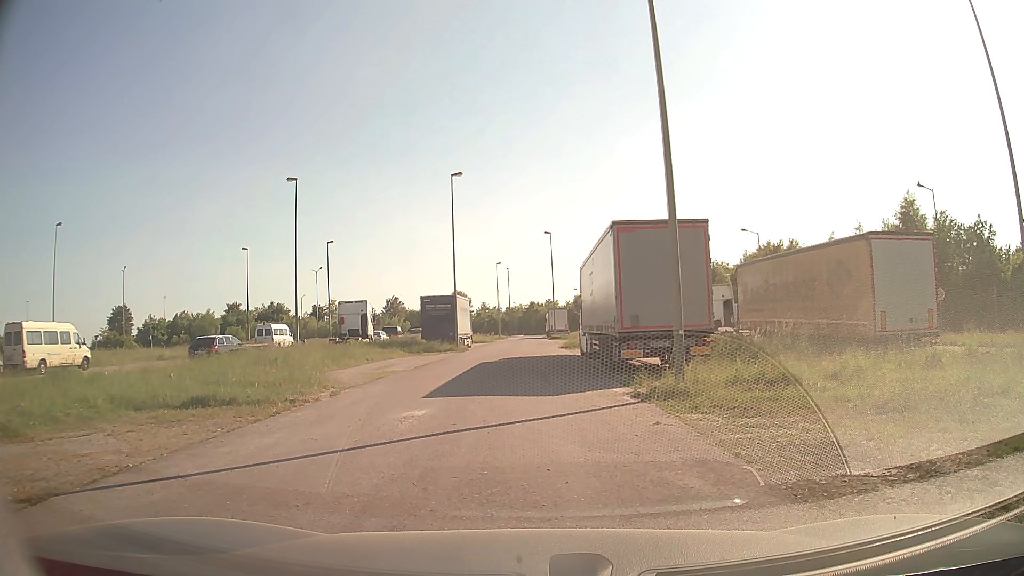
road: service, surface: asphalt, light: Day
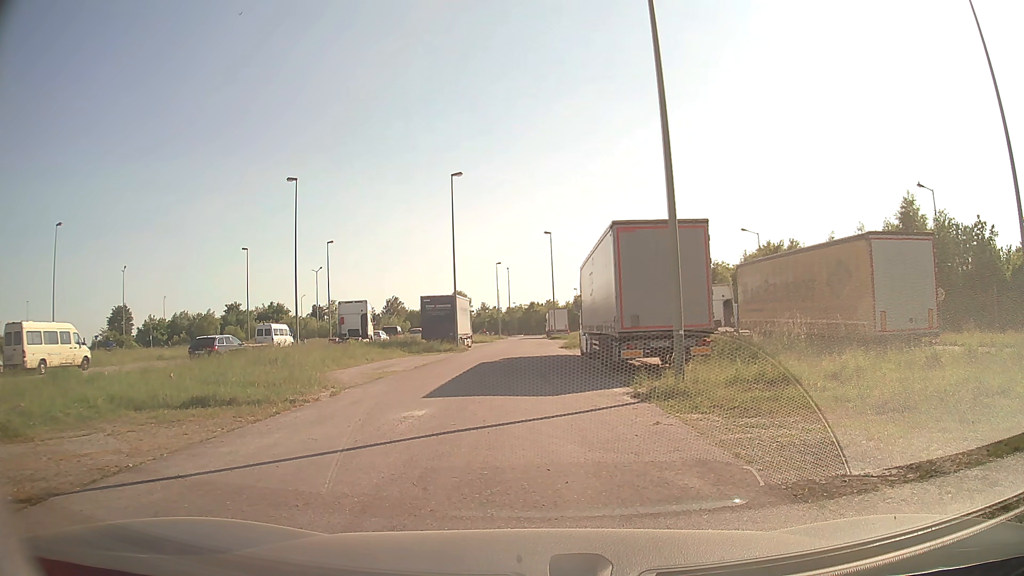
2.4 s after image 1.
(0.0, 0.0) m; 0°
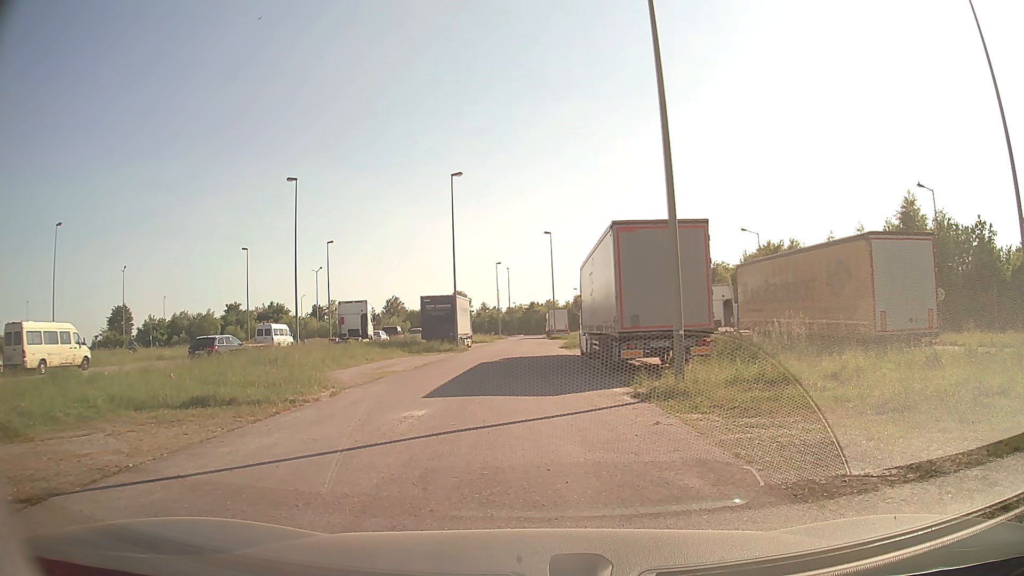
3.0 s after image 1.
(0.0, 0.0) m; 0°
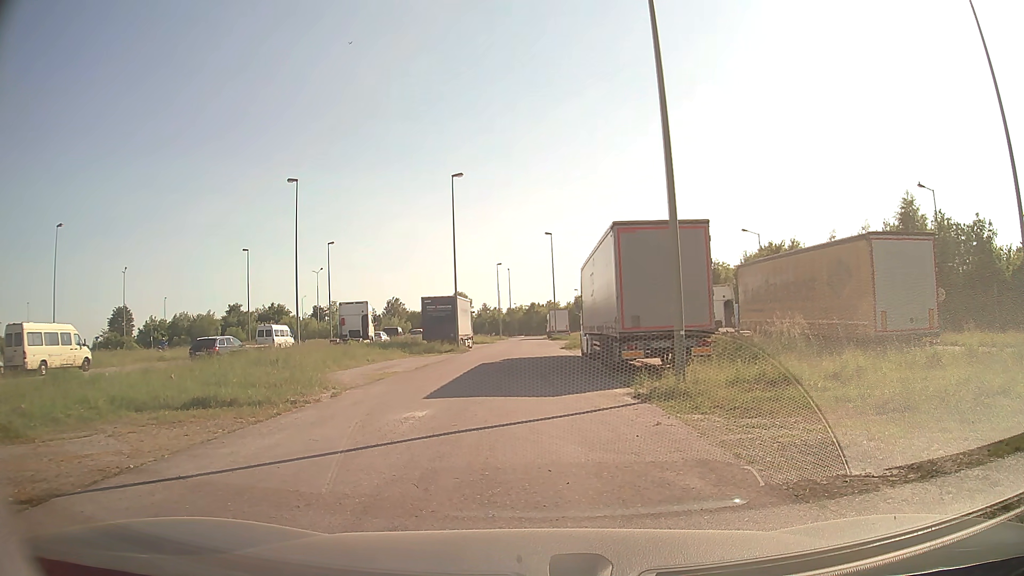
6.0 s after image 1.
(0.0, 0.0) m; 0°
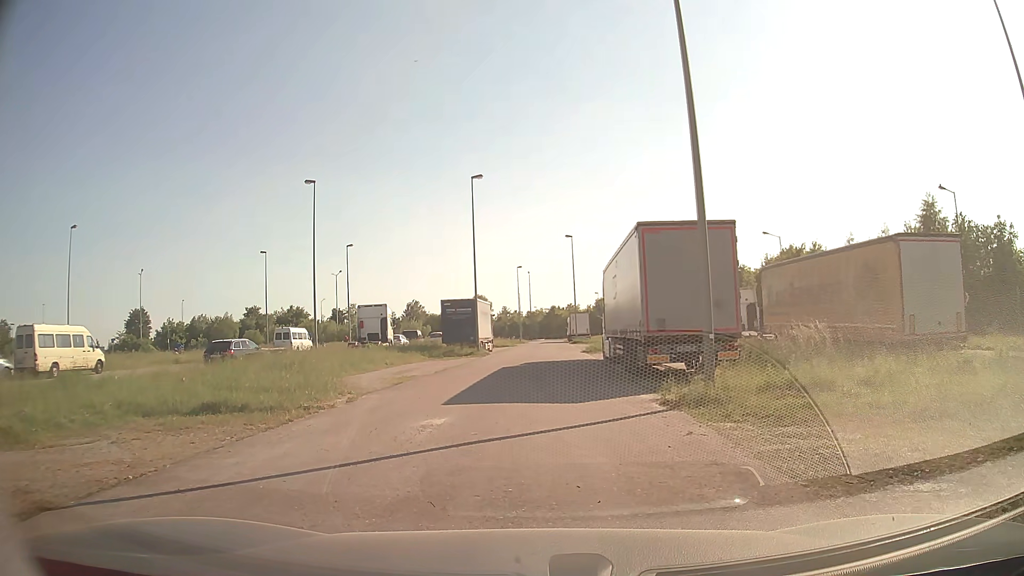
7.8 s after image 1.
(0.0, +0.5) m; 0°
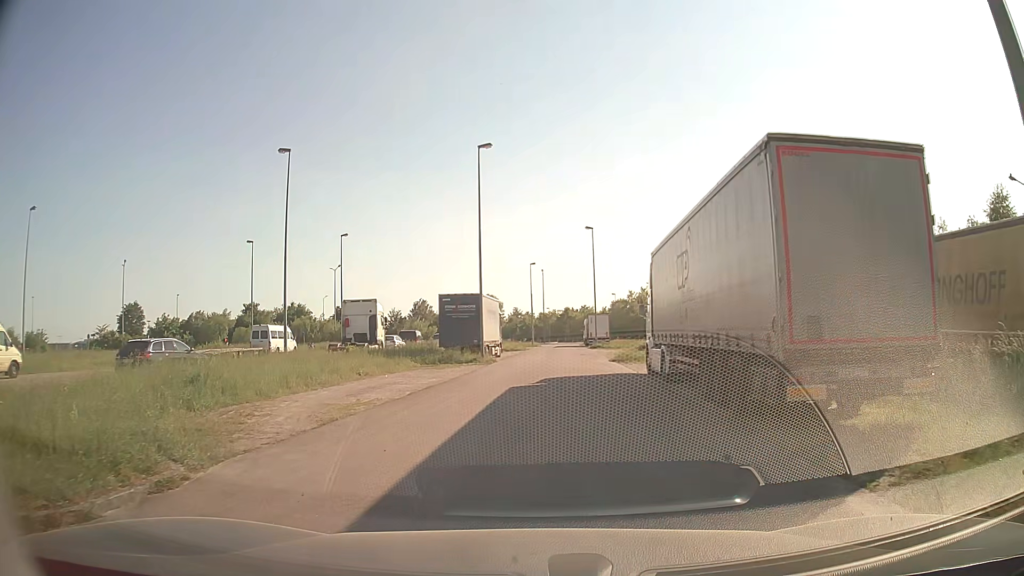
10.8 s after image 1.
(-0.4, +8.8) m; -1°
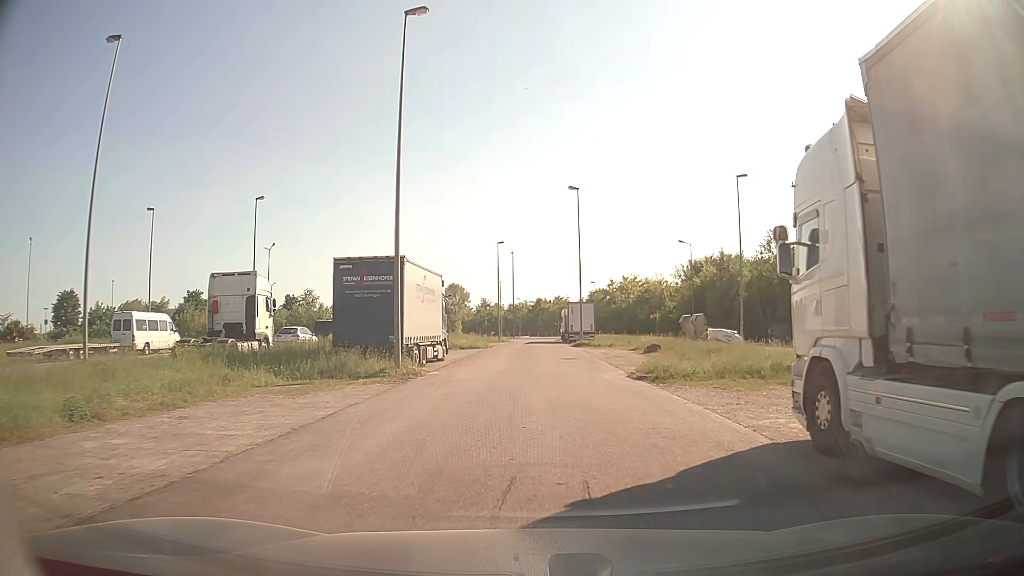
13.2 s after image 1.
(+0.2, +16.8) m; +1°
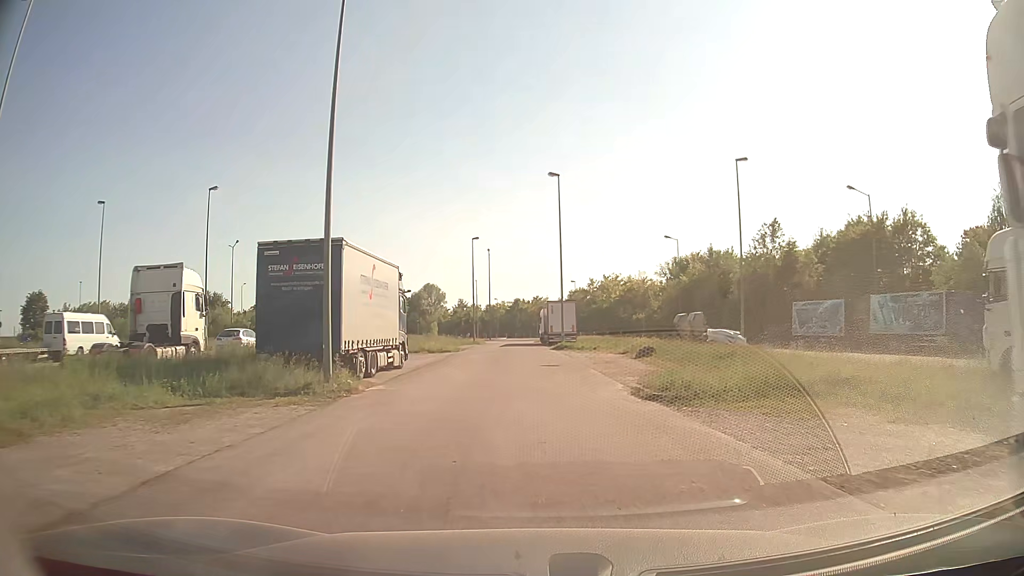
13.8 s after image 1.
(+0.2, +5.0) m; +3°
